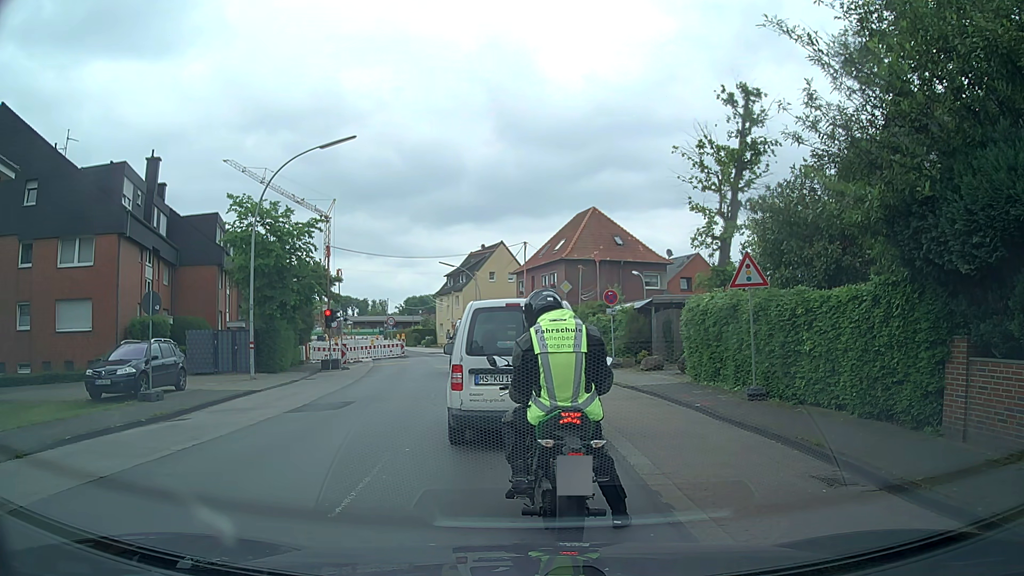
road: secondary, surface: asphalt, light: Day
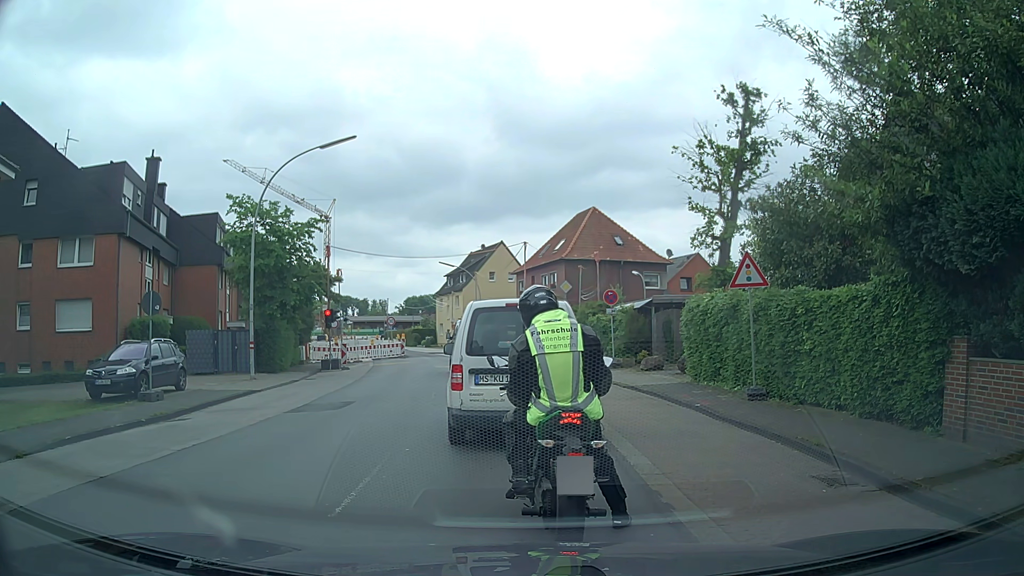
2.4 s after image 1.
(0.0, 0.0) m; 0°
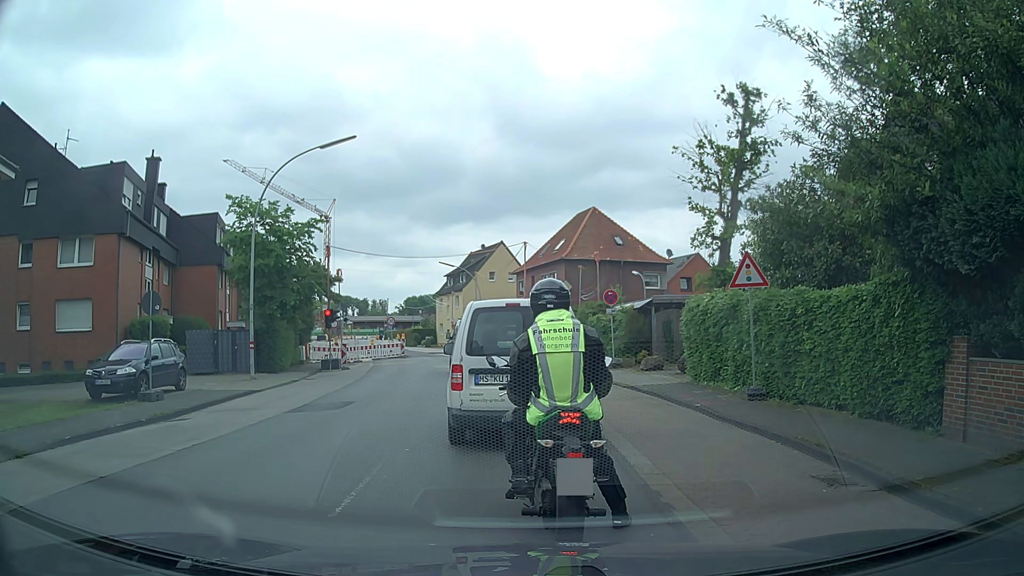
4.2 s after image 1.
(0.0, 0.0) m; 0°
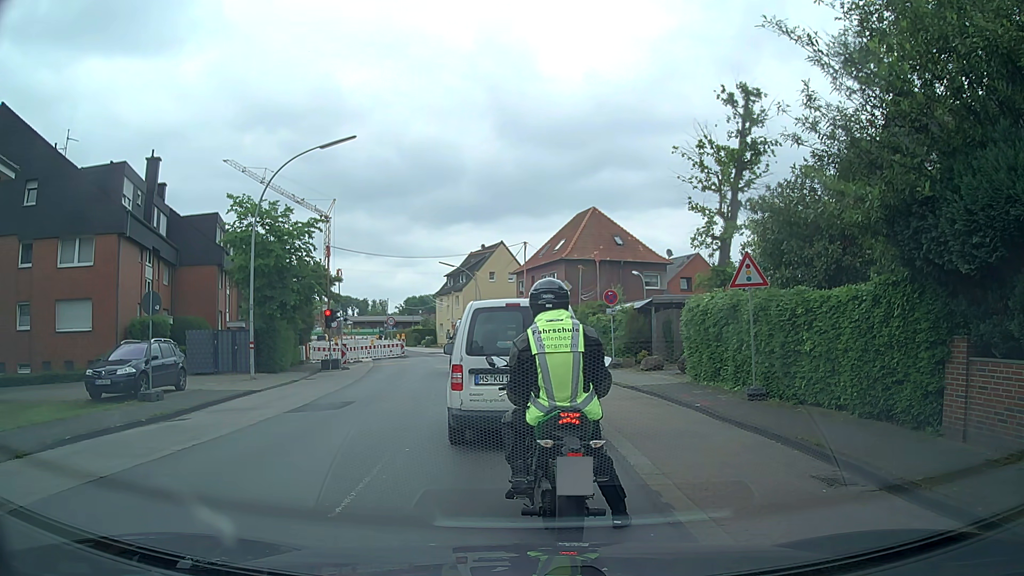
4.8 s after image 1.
(0.0, 0.0) m; 0°
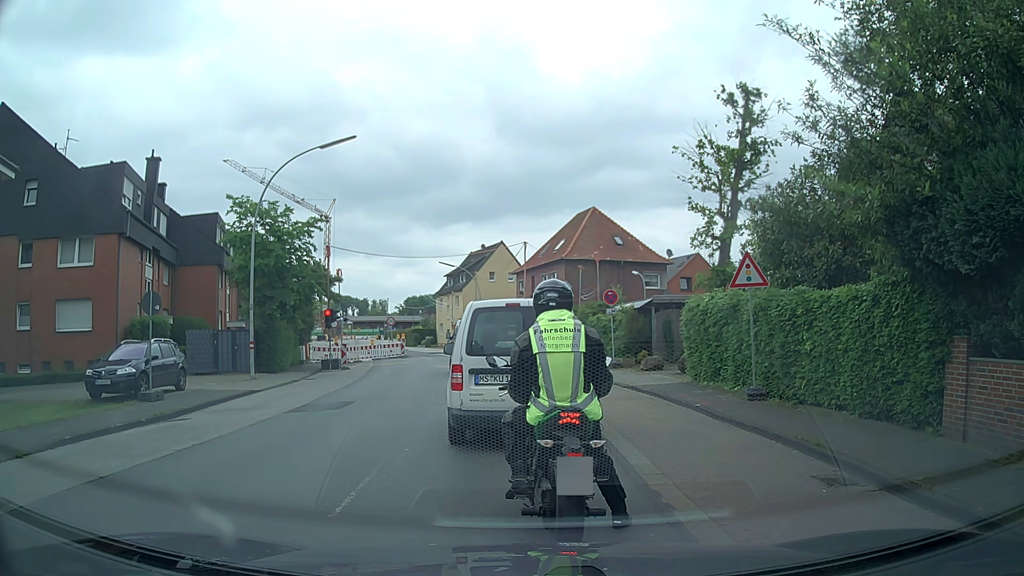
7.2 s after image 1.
(0.0, 0.0) m; 0°
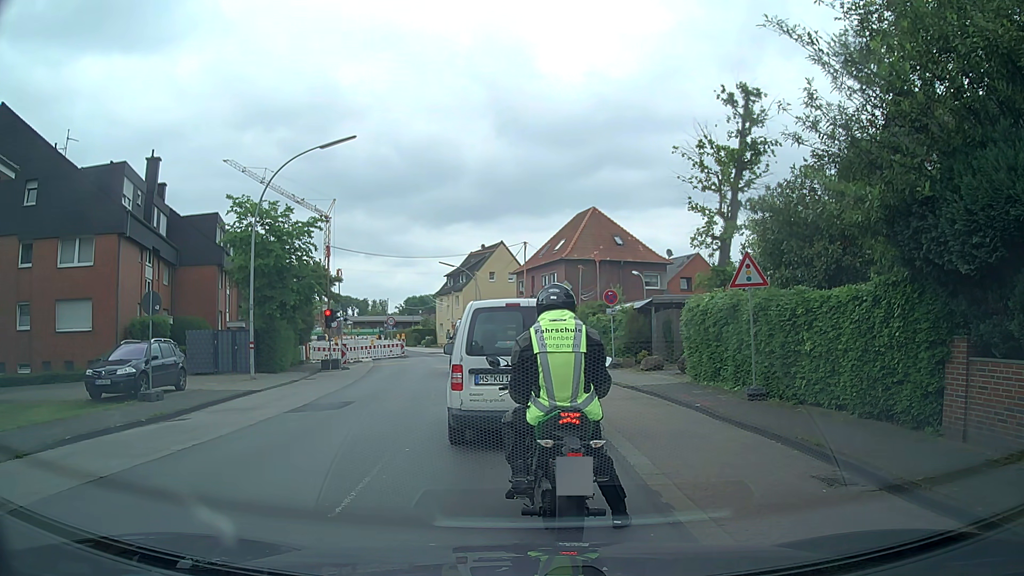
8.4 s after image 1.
(0.0, 0.0) m; 0°
(-1, +10) (-2, +20) (-4, +30) (-6, +40) (-8, +49) (-12, +59) (-16, +68) (-20, +77) (-24, +86) (-28, +95) m
